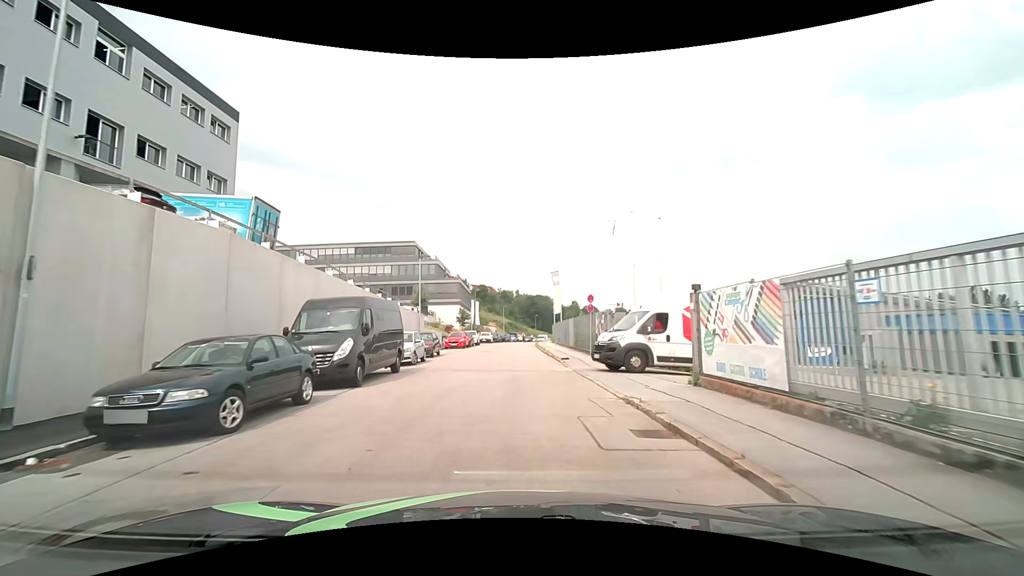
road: residential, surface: asphalt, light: Day
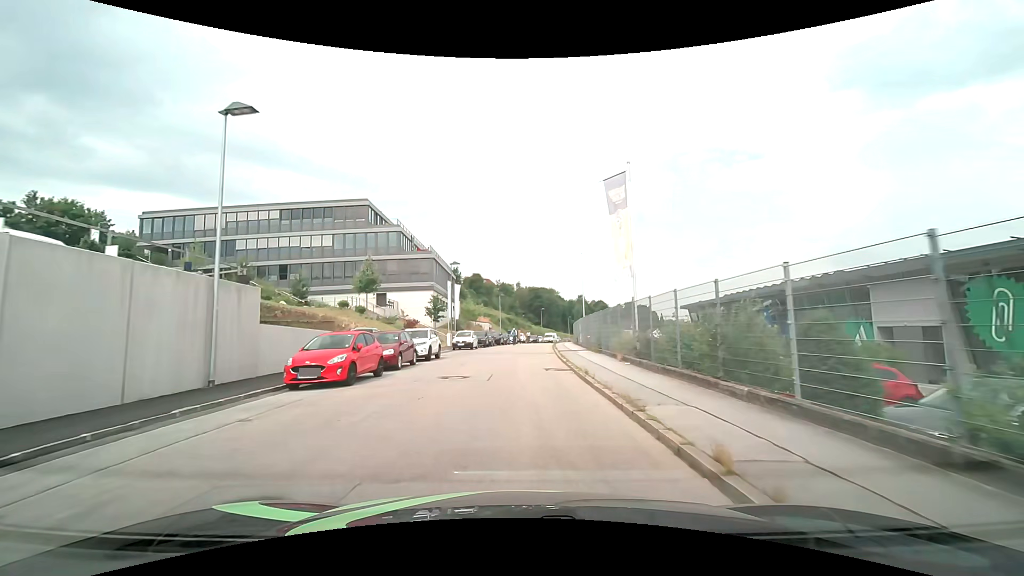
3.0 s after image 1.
(+0.1, +29.6) m; 0°
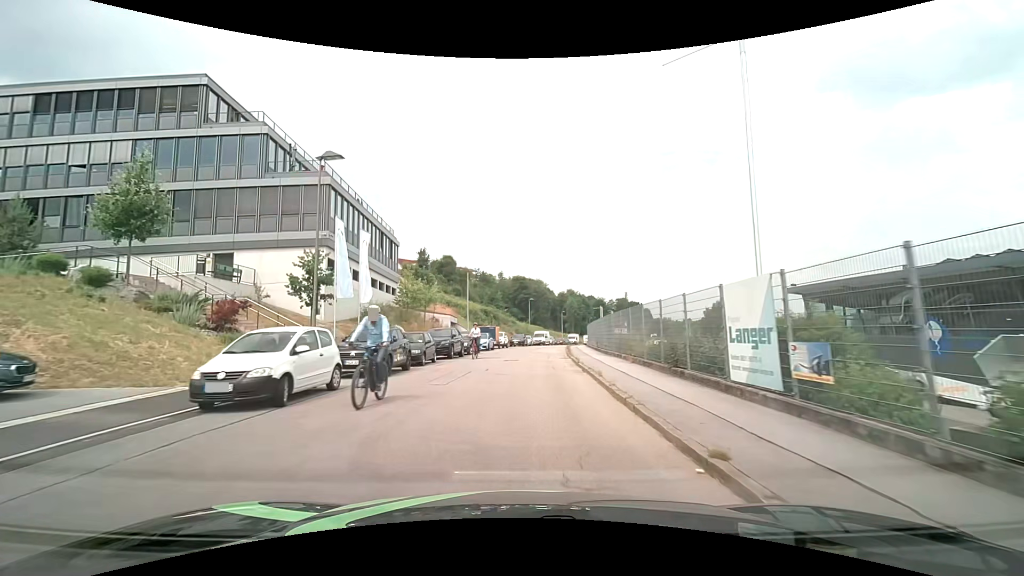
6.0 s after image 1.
(+0.3, +30.1) m; +1°
